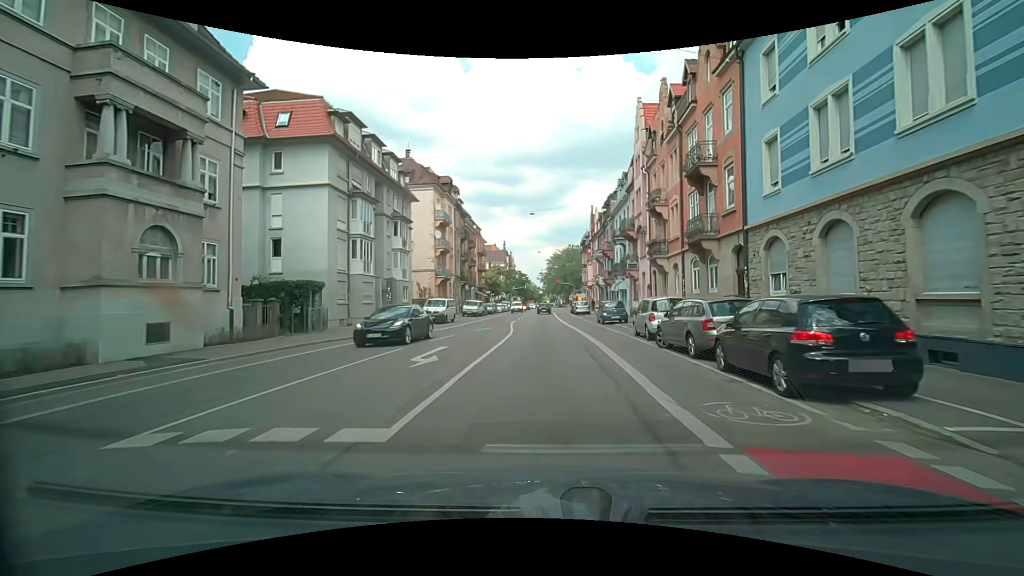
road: secondary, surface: asphalt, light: Day
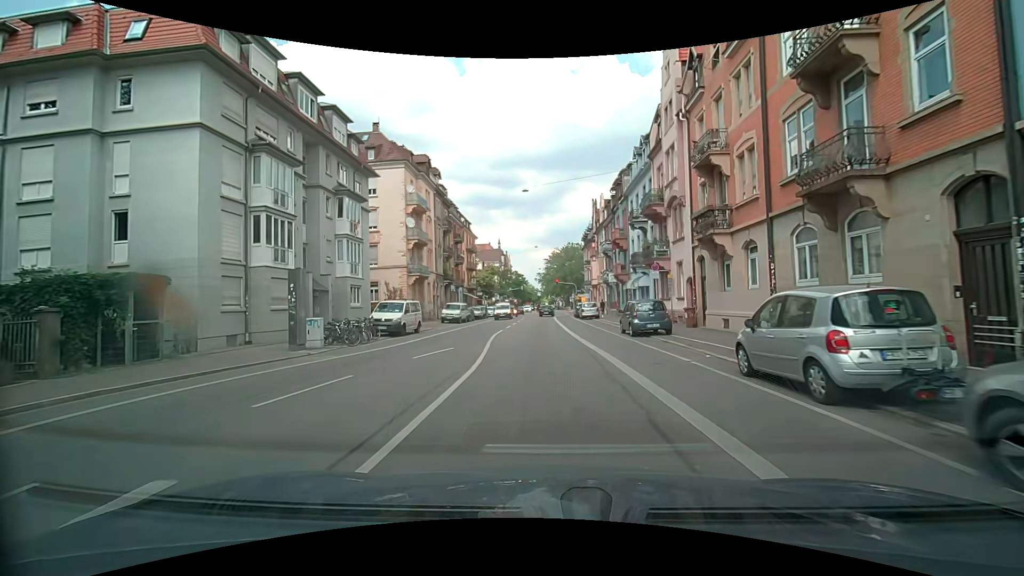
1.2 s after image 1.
(+0.1, +11.3) m; +1°
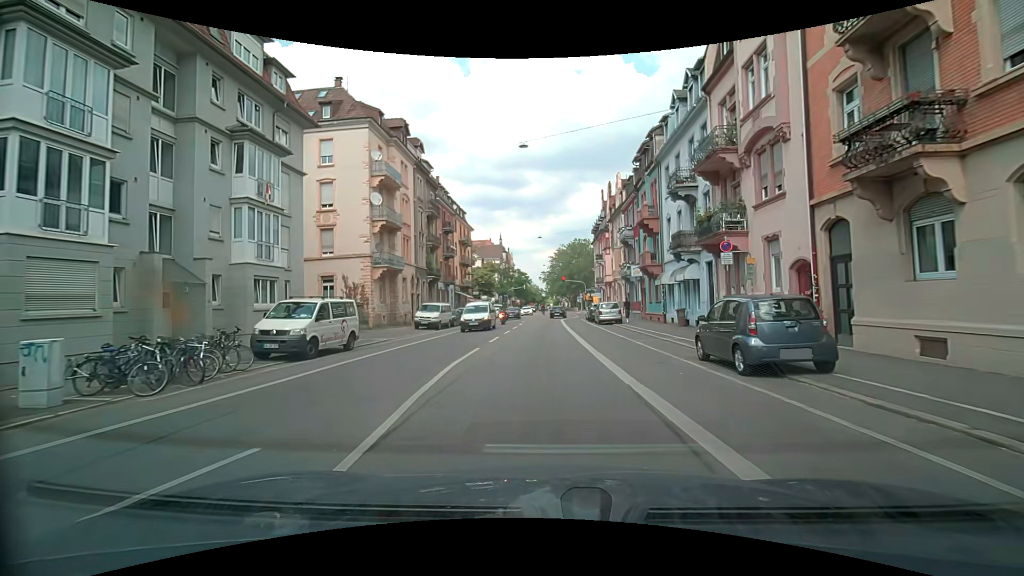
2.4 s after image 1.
(-0.1, +11.2) m; -1°
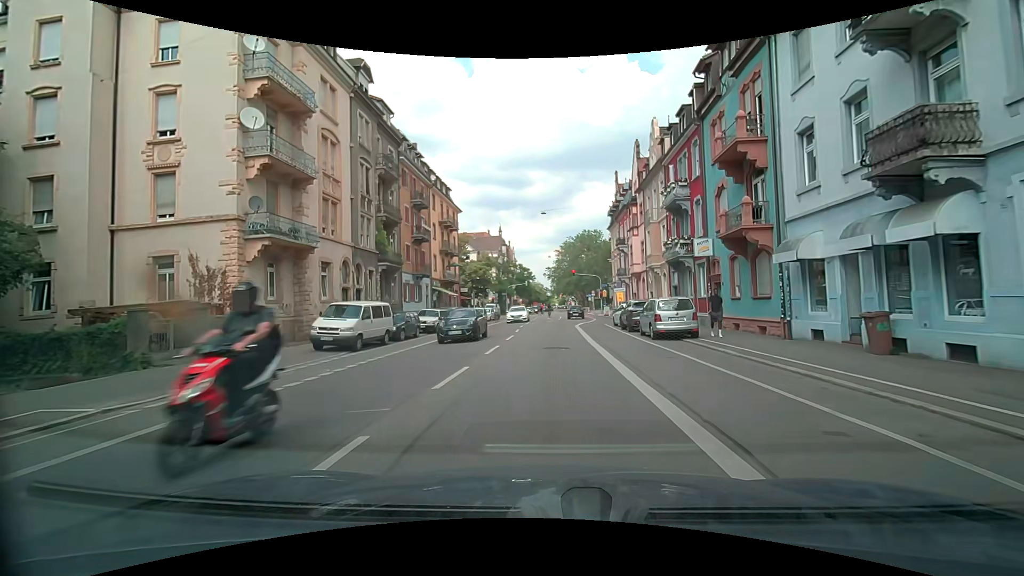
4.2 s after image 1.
(-0.1, +16.7) m; 0°
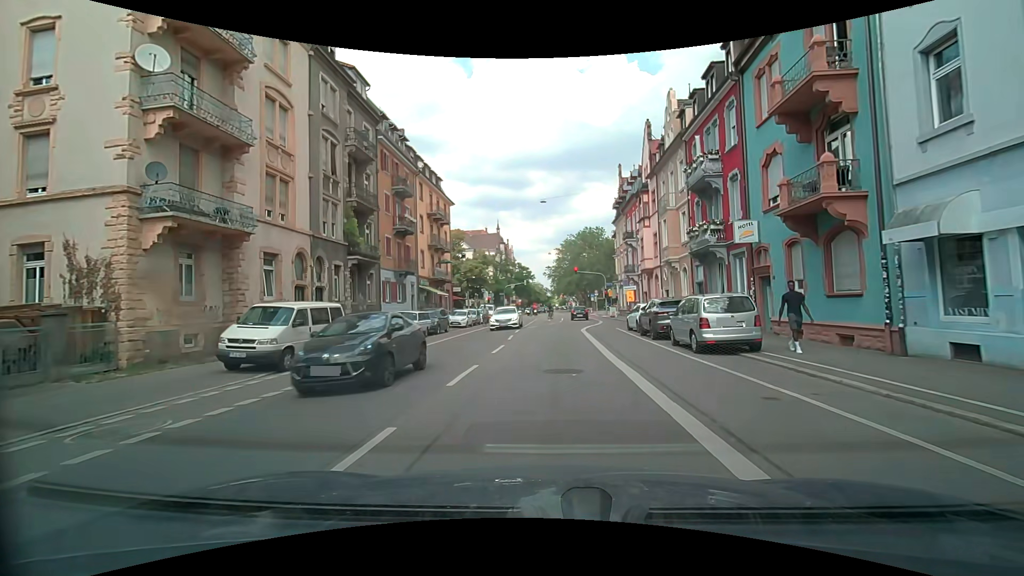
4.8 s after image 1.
(0.0, +5.5) m; -2°
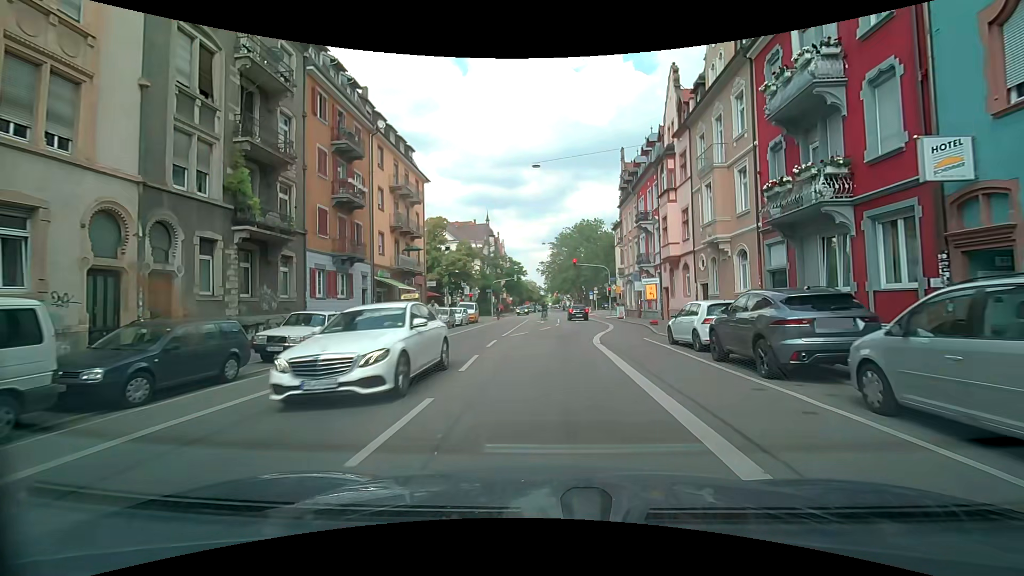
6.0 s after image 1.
(+0.2, +10.4) m; +1°
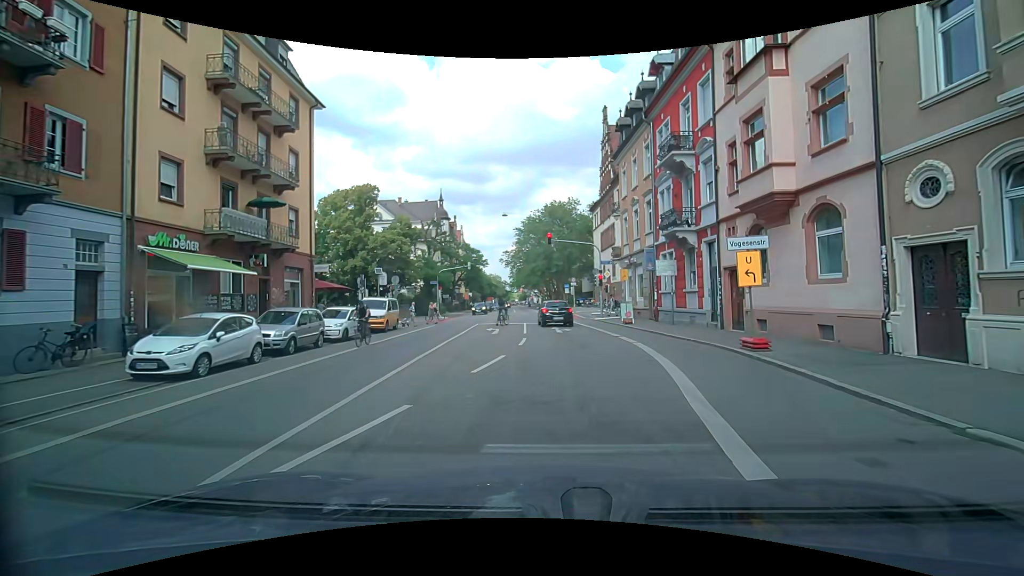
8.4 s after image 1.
(+0.4, +18.3) m; +4°
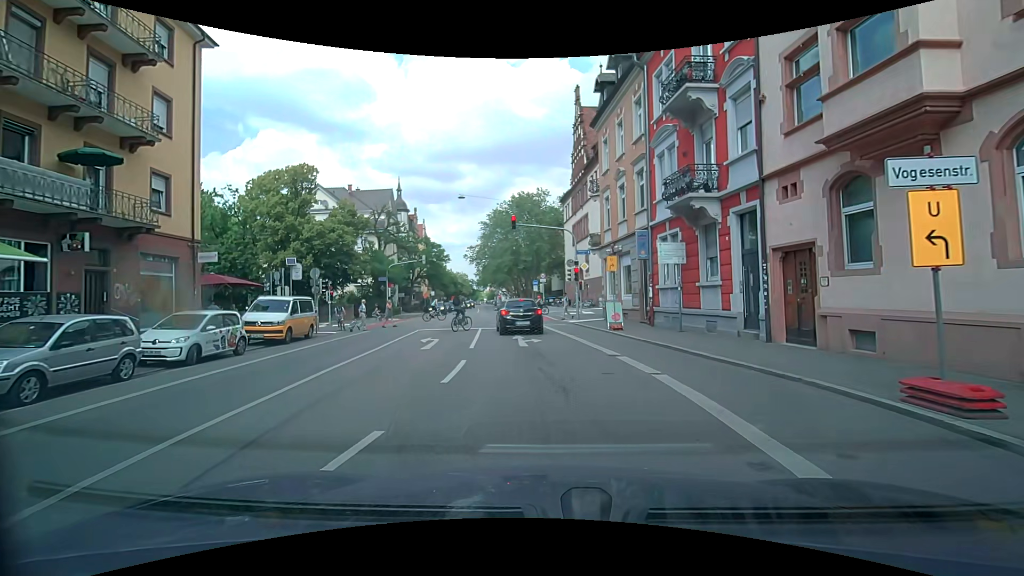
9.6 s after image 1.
(+0.2, +7.1) m; +4°
